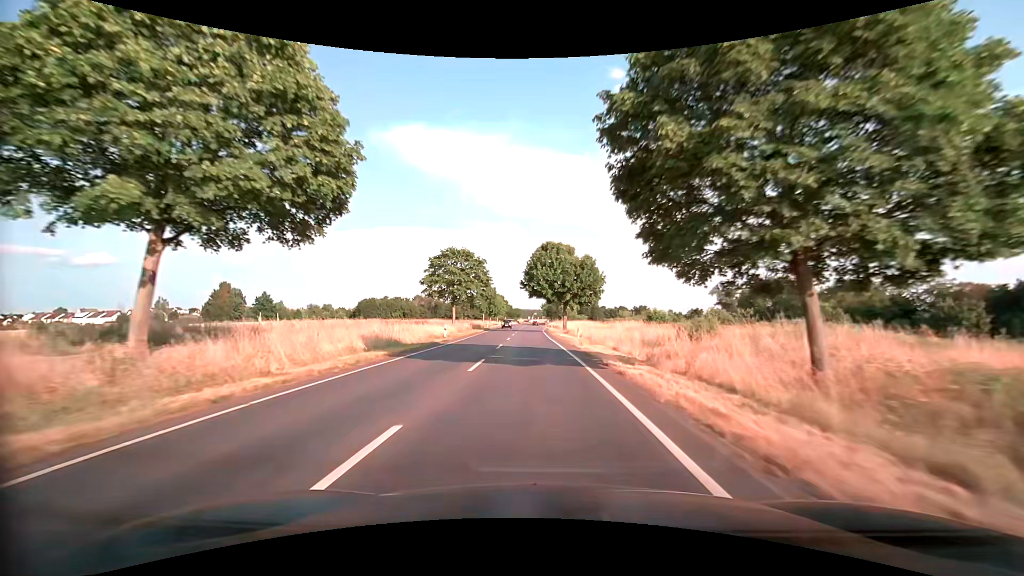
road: secondary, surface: asphalt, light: Day
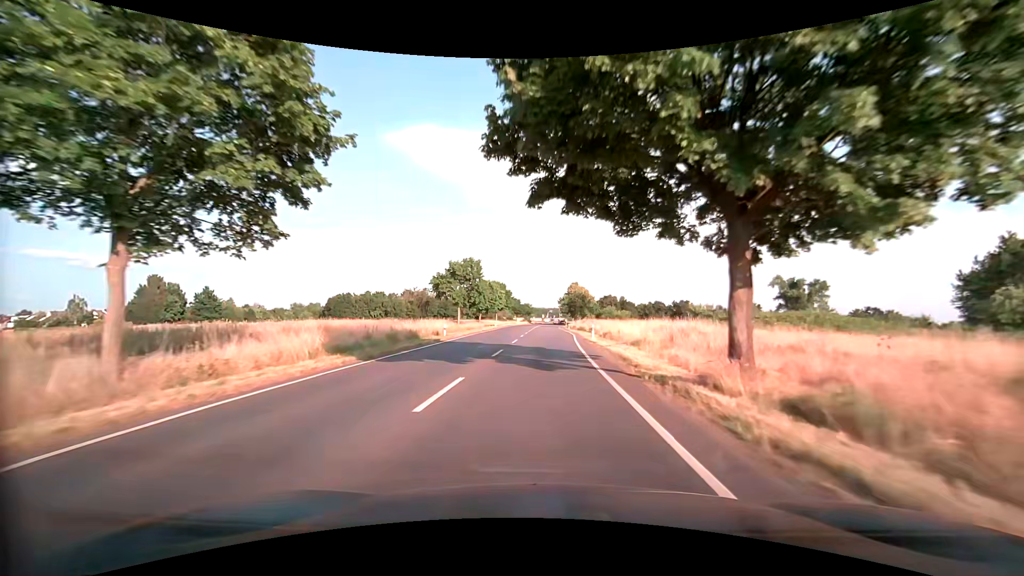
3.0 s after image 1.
(-1.0, +50.6) m; -2°
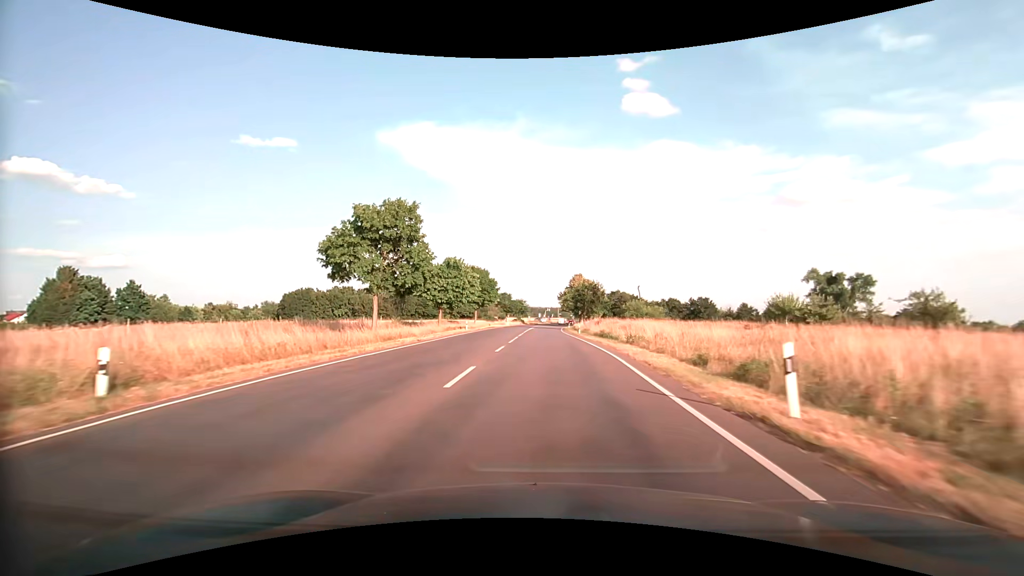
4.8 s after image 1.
(0.0, +30.7) m; 0°
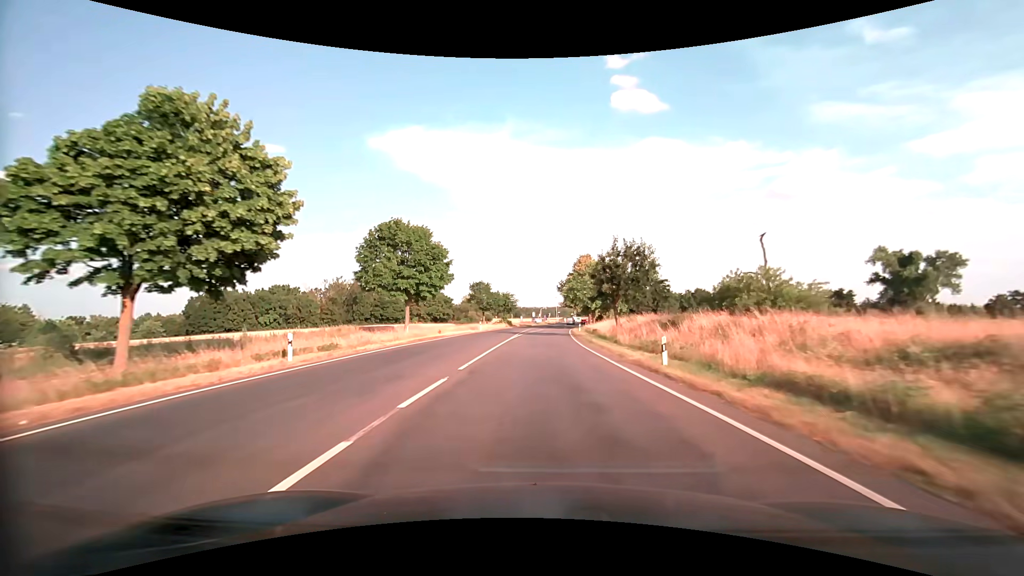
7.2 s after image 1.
(+0.2, +40.1) m; +1°
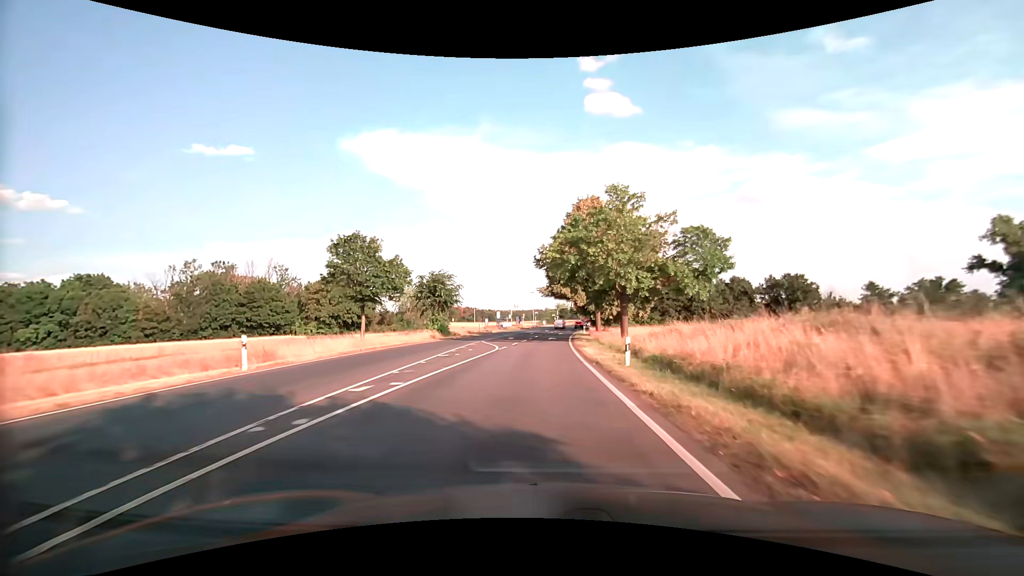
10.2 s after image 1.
(+1.1, +49.0) m; +3°
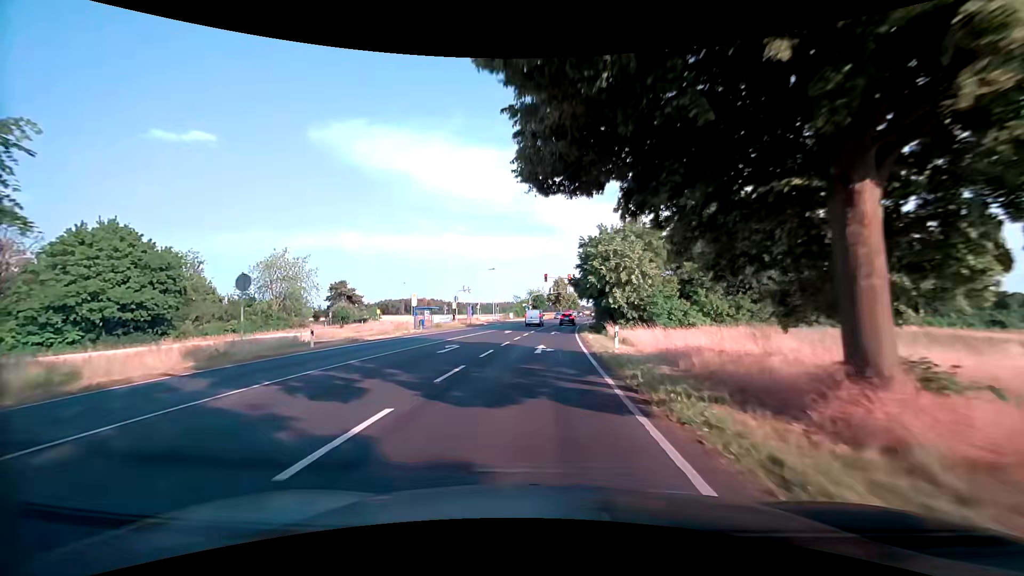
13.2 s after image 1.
(+1.1, +45.2) m; +3°
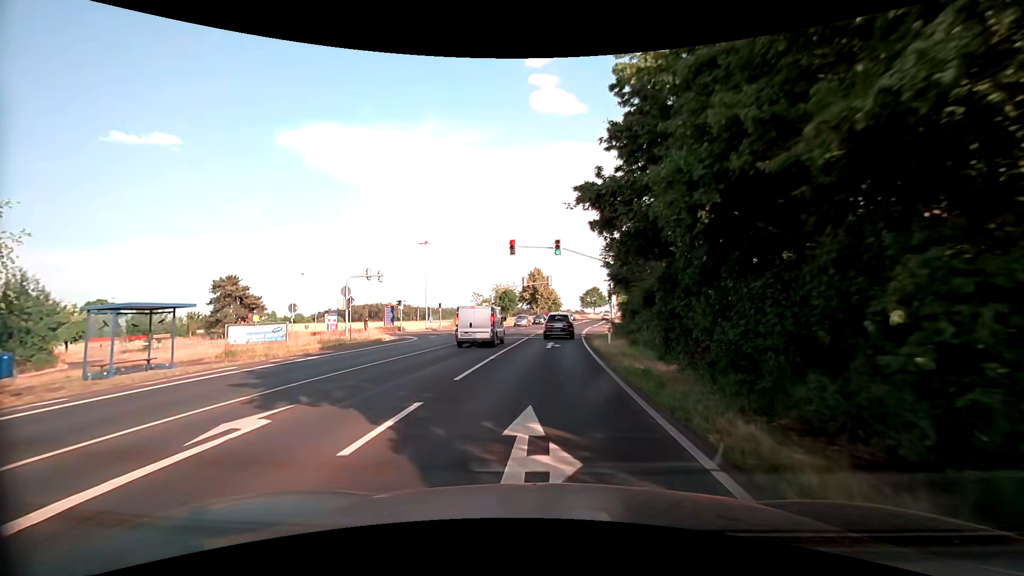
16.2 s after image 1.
(+0.8, +34.4) m; +3°
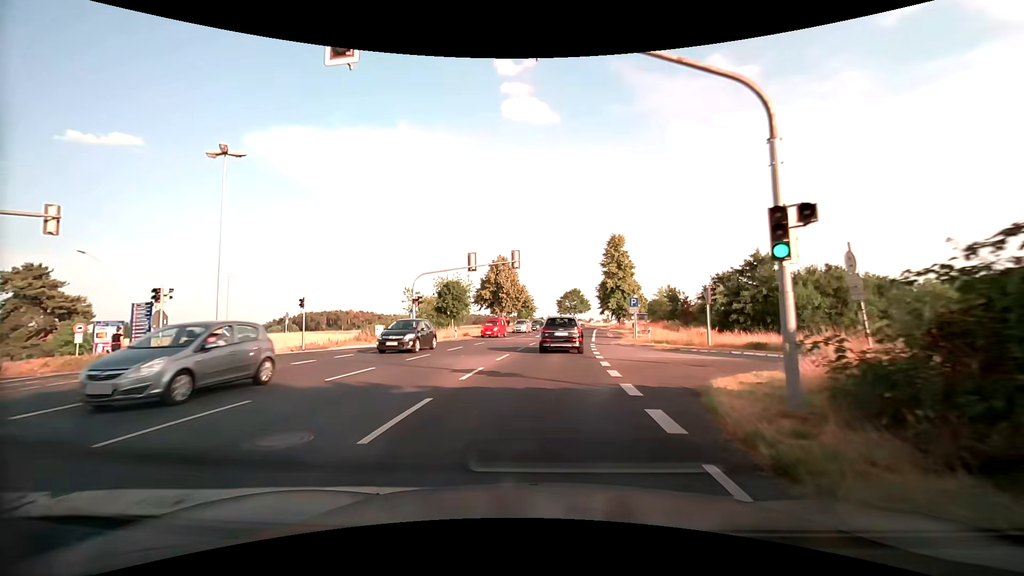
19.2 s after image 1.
(+0.7, +29.1) m; +3°
(0, +10) (+1, +20) (+1, +30) (+2, +40) (+3, +50) (+4, +60) (+5, +70) (+6, +80) (+8, +90) (+9, +99) m
